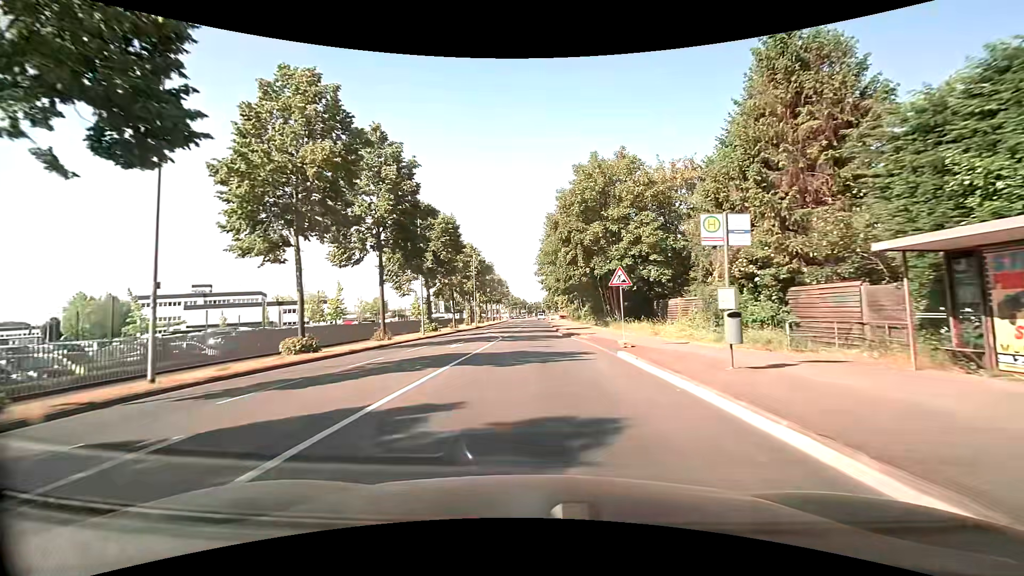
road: secondary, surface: asphalt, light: Day
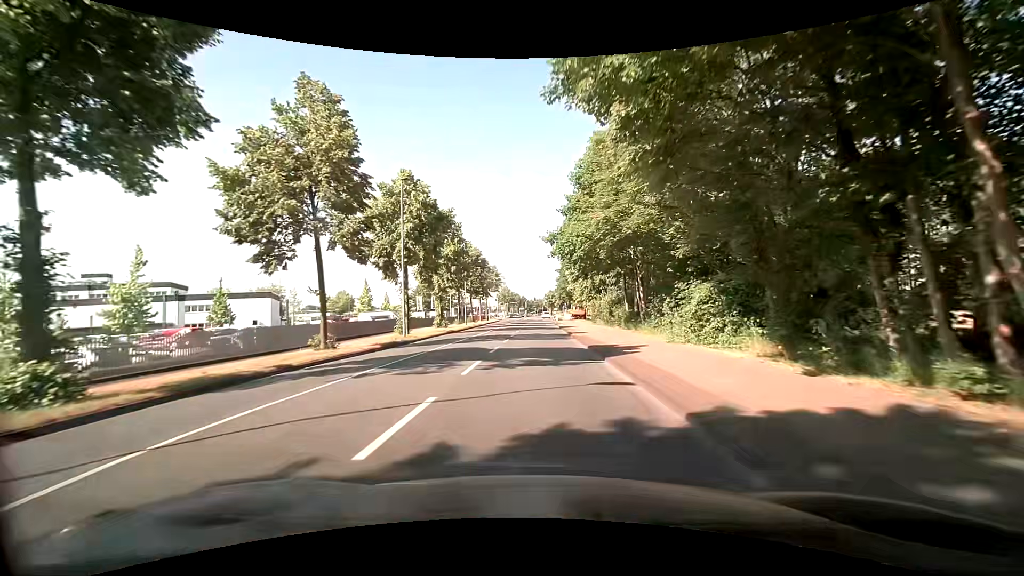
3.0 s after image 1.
(-0.1, +38.5) m; -1°
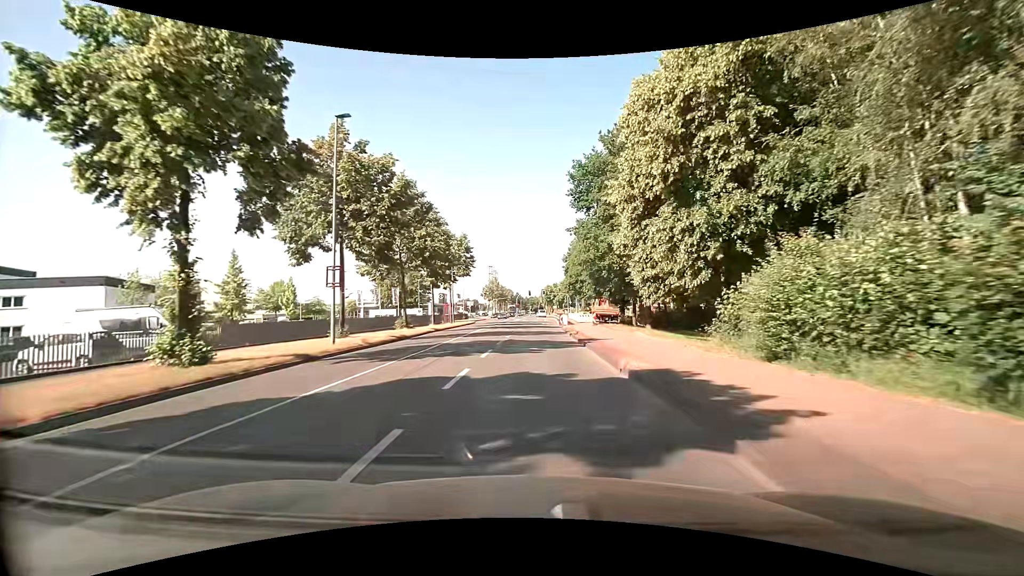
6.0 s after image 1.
(+0.6, +38.3) m; +1°
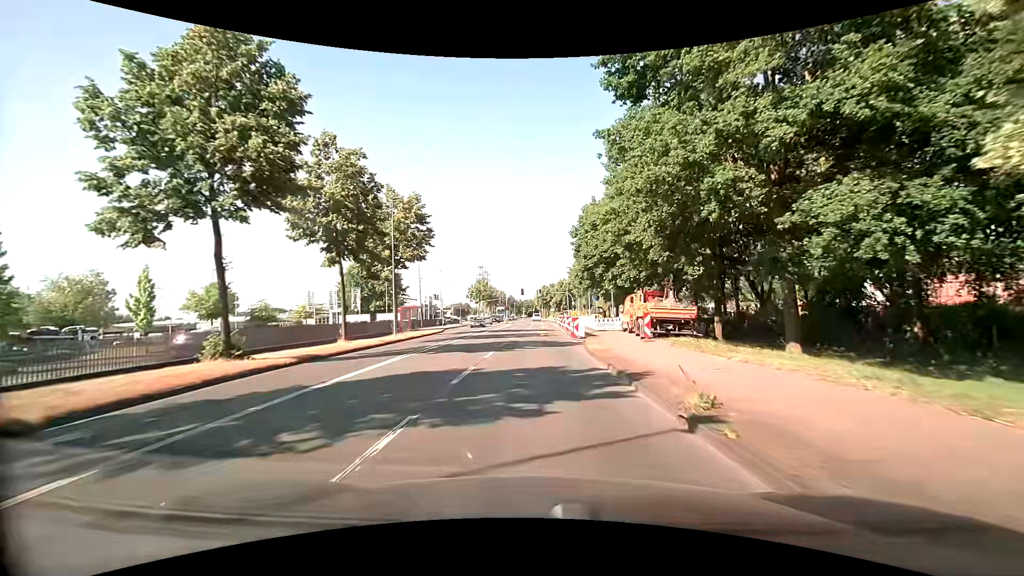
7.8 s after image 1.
(+0.1, +22.9) m; +1°
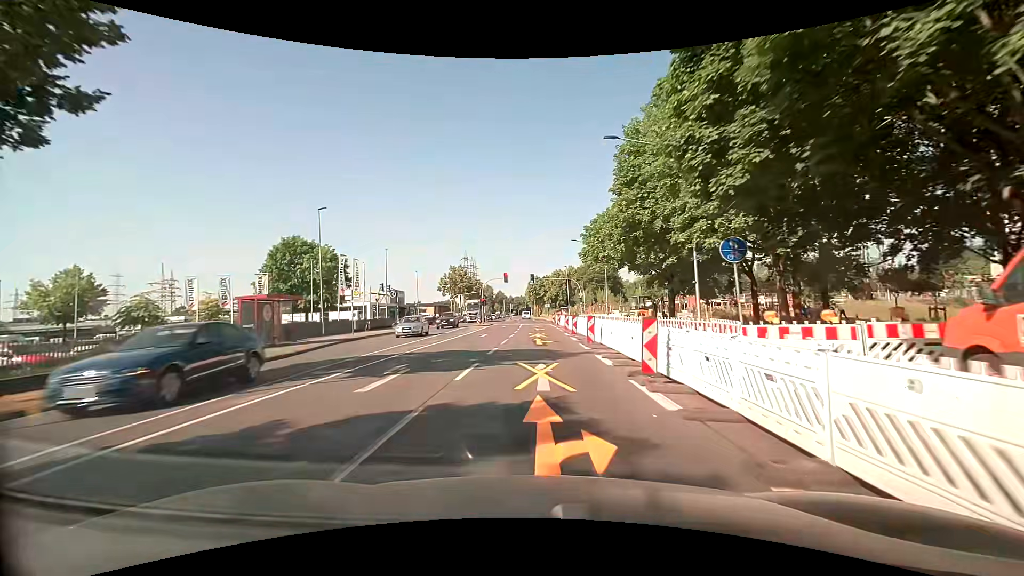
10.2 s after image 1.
(+0.2, +30.3) m; +1°
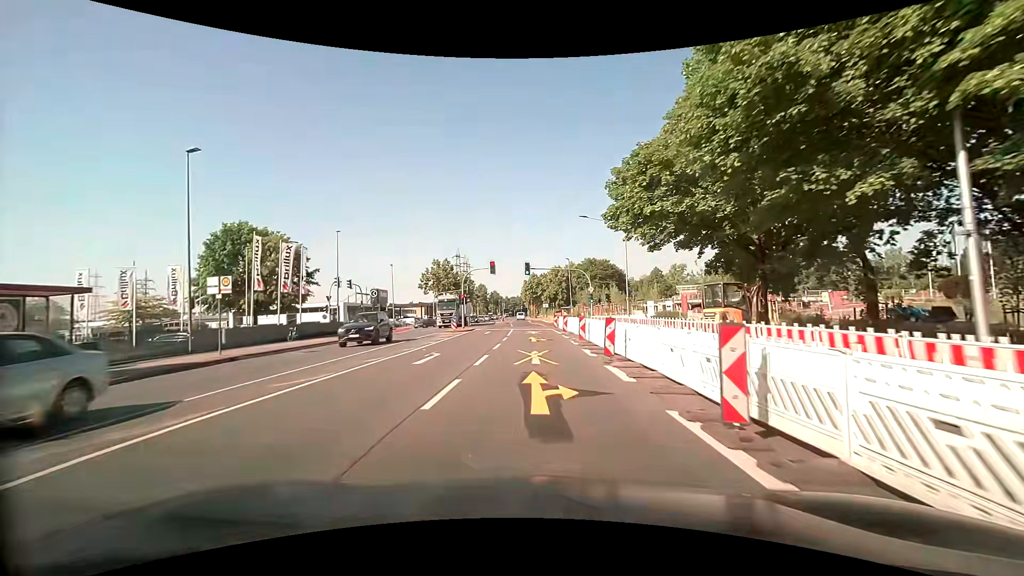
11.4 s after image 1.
(0.0, +15.1) m; 0°
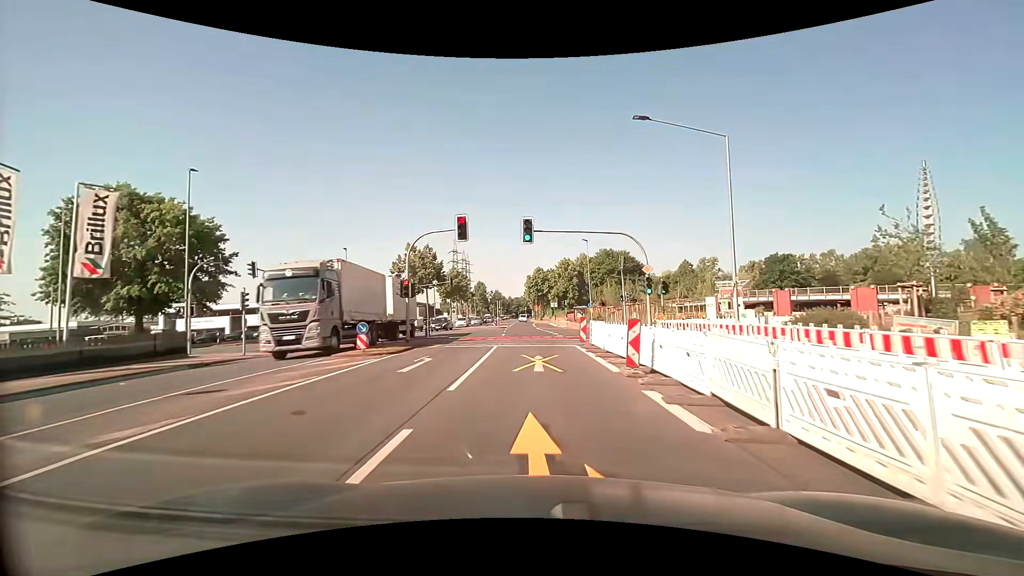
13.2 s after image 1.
(0.0, +22.5) m; -1°
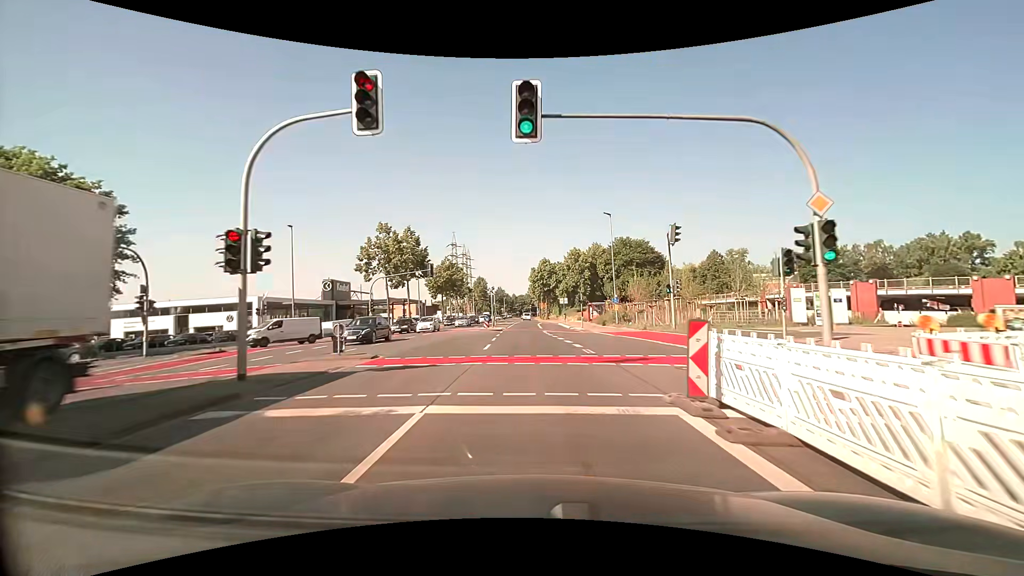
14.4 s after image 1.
(0.0, +15.2) m; -1°
(0, +10) (0, +20) (0, +30) (0, +40) (-1, +50) (-1, +60) (-1, +70) (-1, +80) (-1, +90) (-1, +100) m
